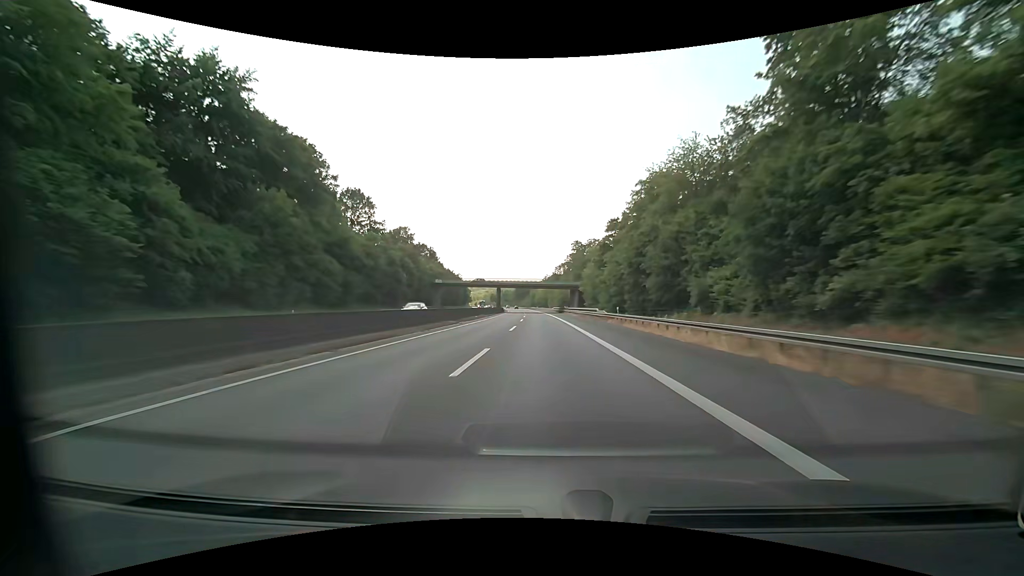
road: motorway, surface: asphalt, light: Day
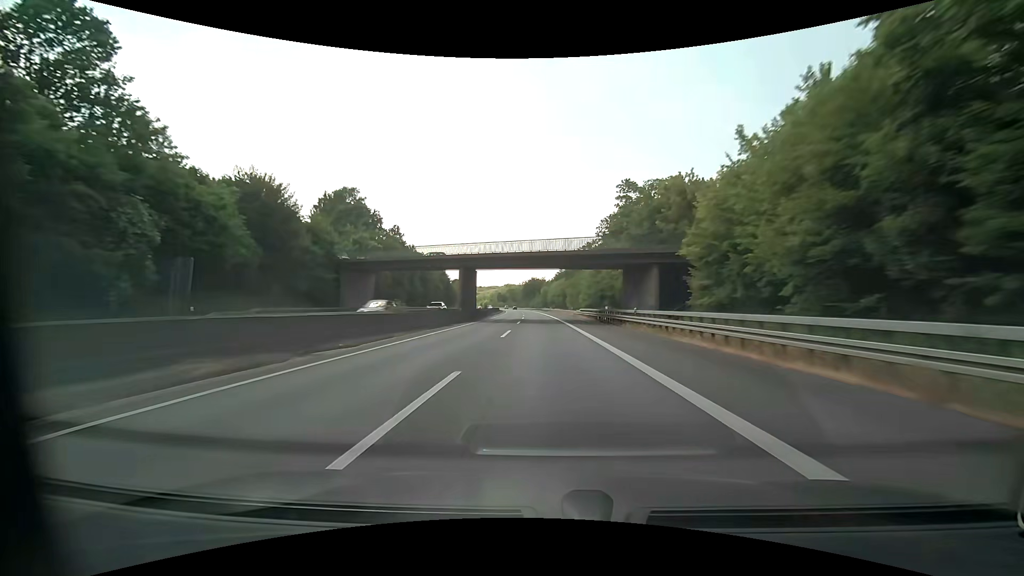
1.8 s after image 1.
(-0.8, +59.6) m; -2°
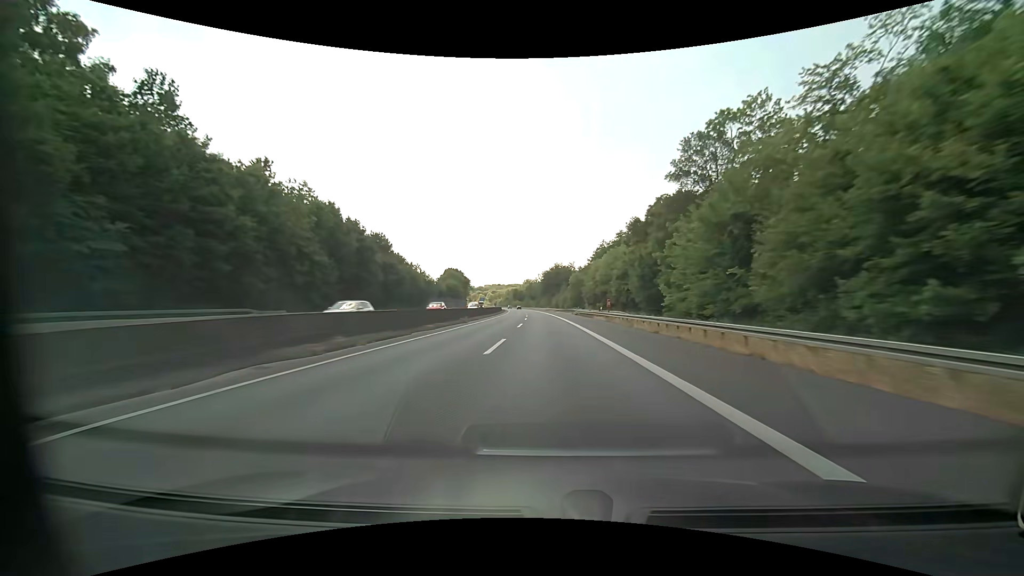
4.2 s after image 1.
(-0.6, +80.0) m; -2°
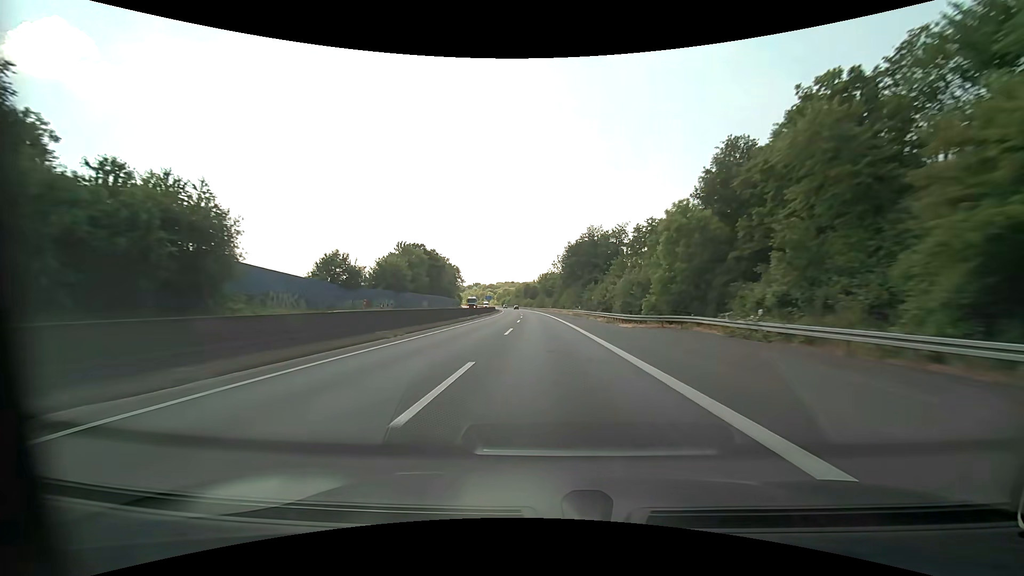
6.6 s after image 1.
(-2.3, +80.4) m; -3°
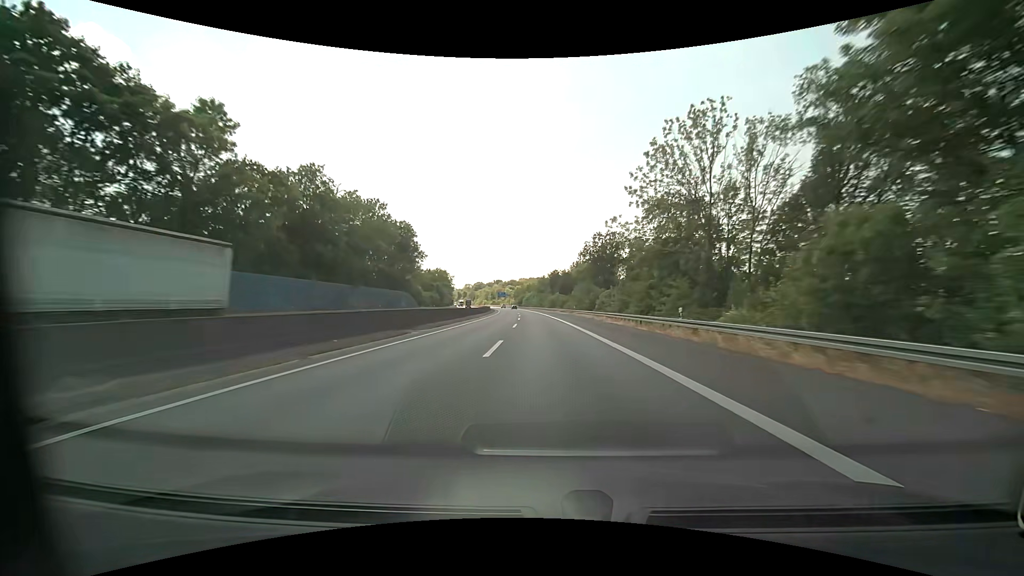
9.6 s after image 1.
(-3.7, +100.8) m; -3°
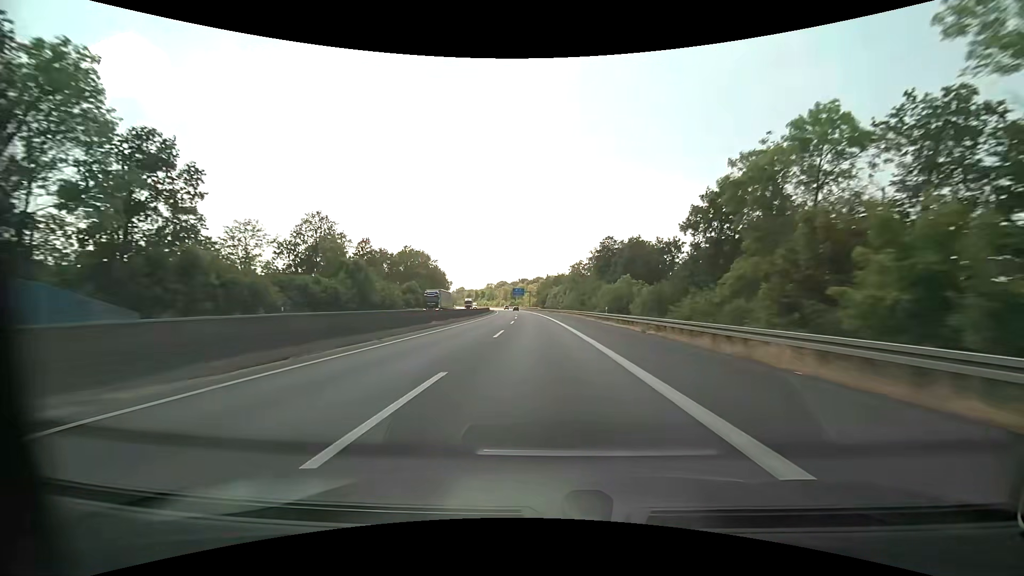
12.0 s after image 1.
(-2.0, +80.9) m; -3°
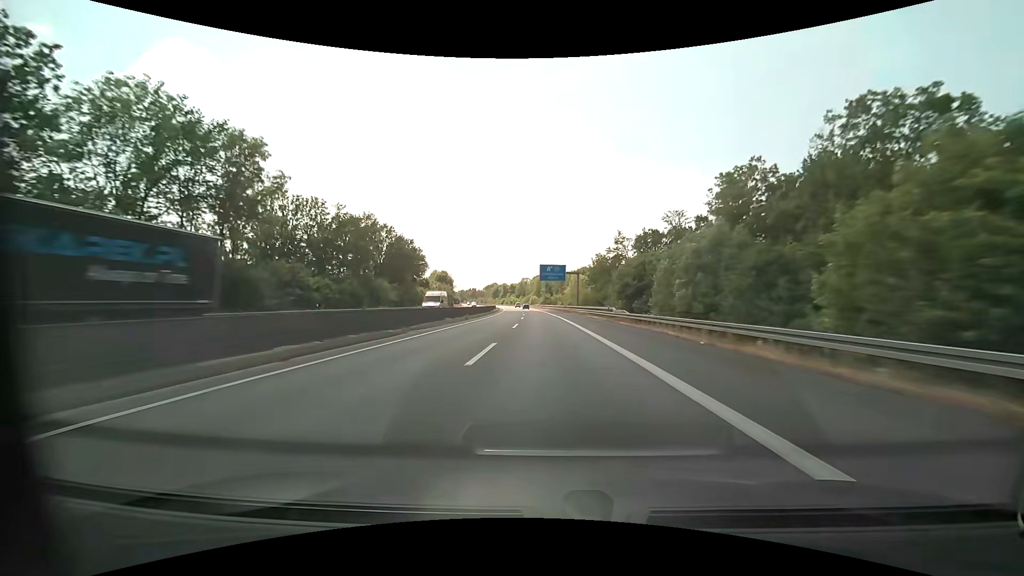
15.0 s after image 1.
(-4.4, +100.7) m; -5°
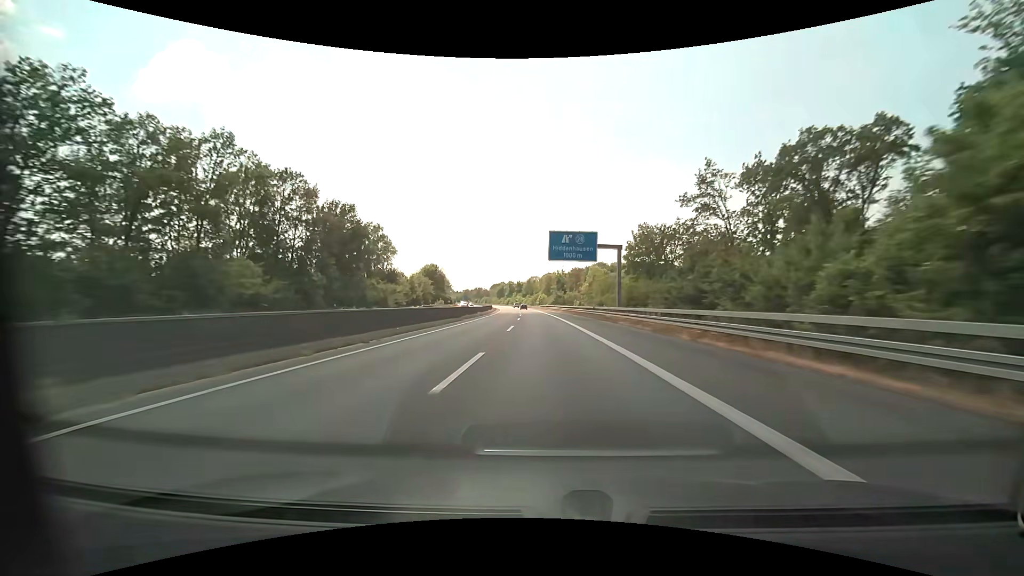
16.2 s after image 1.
(-0.3, +39.3) m; -1°
(0, +10) (0, +20) (0, +30) (-1, +40) (-1, +50) (-1, +60) (-2, +70) (-2, +80) (-3, +90) (-3, +100) m
